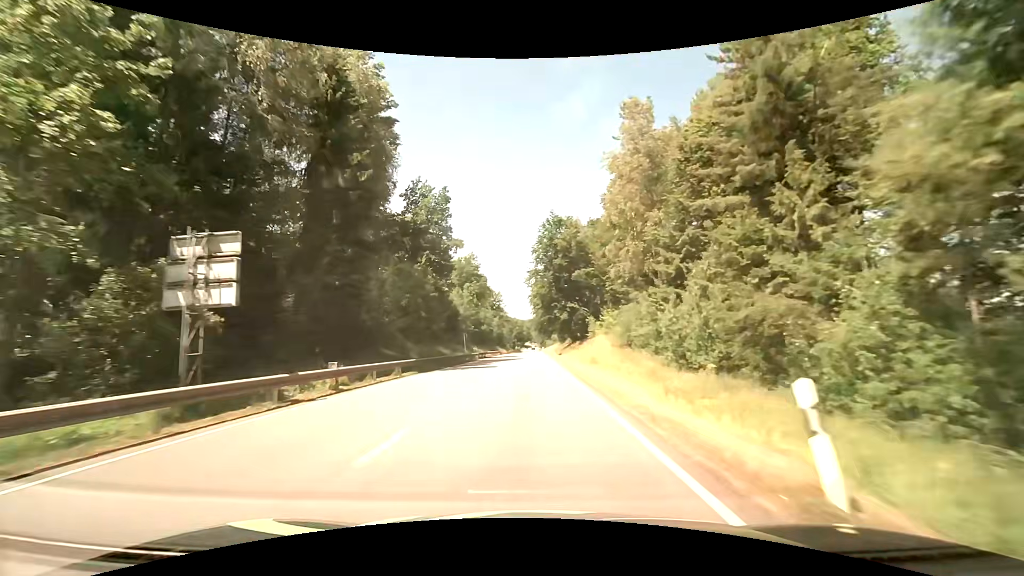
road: primary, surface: asphalt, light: Day
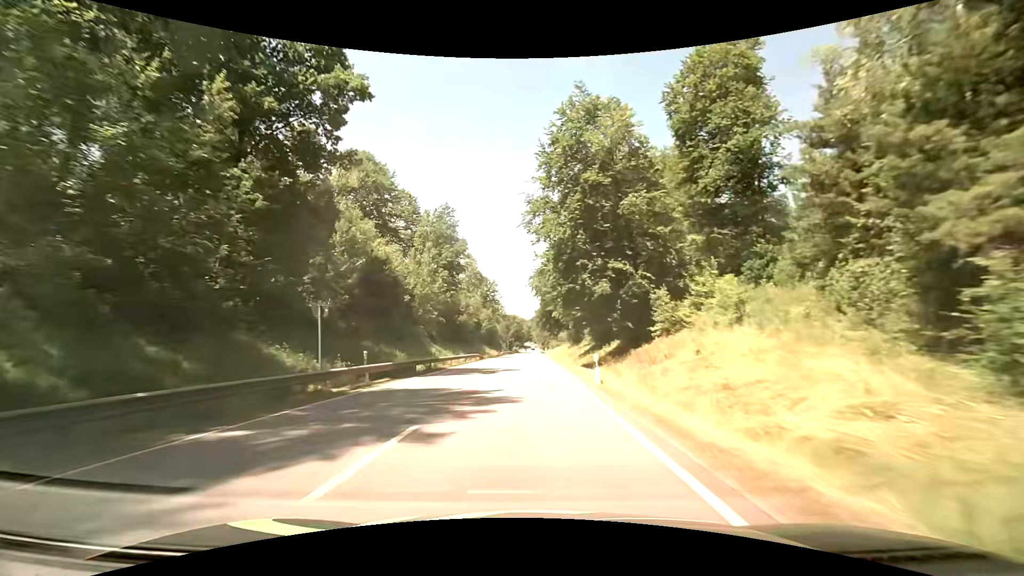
(+0.1, +37.1) m; +1°
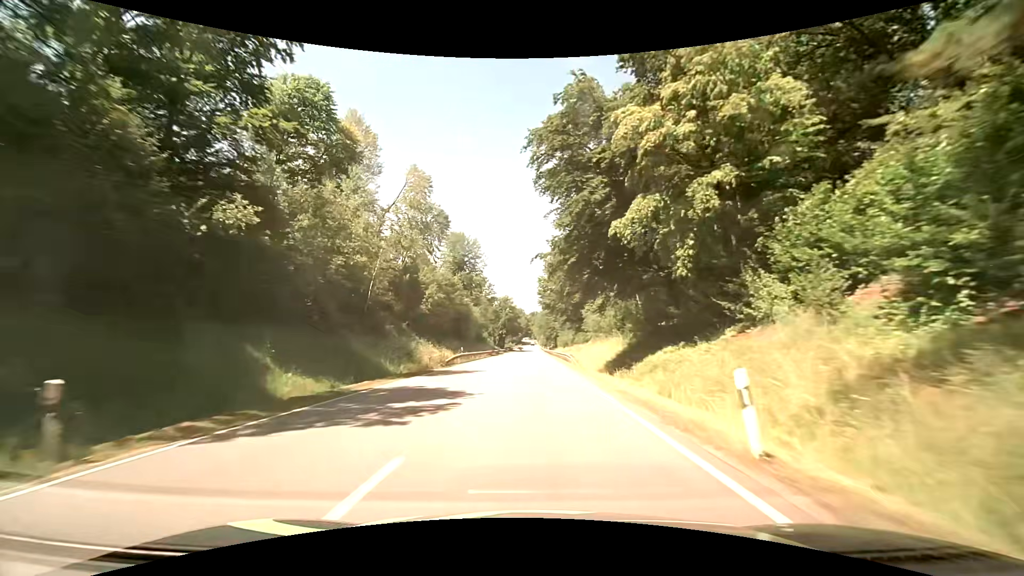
(-0.7, +62.8) m; 0°
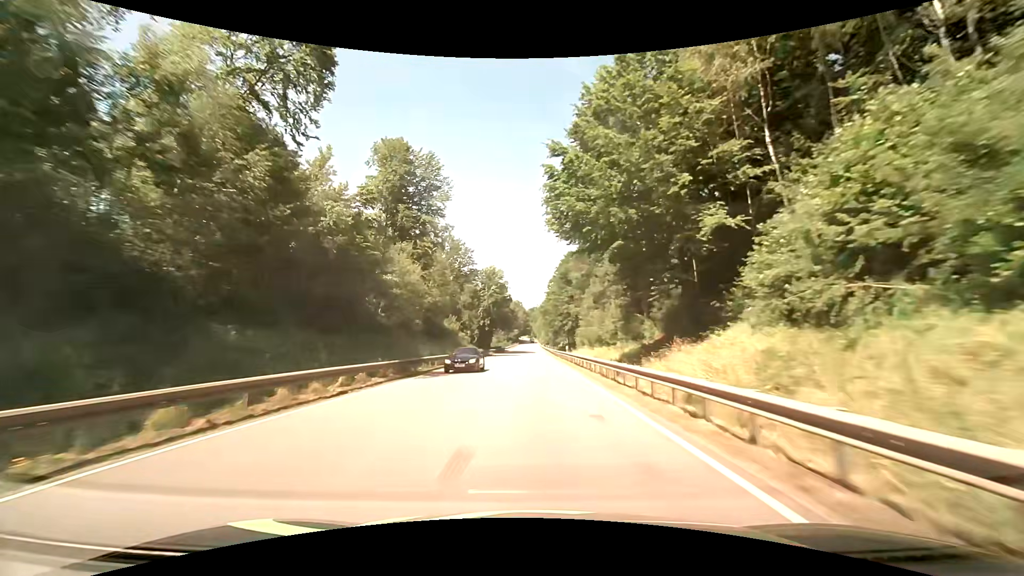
(0.0, +51.3) m; 0°
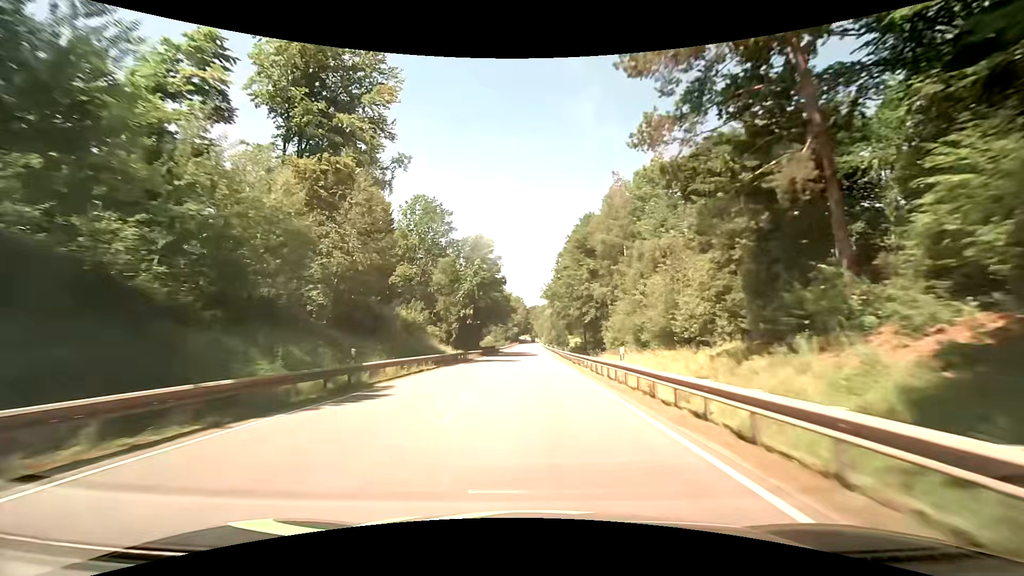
(-0.1, +26.1) m; 0°
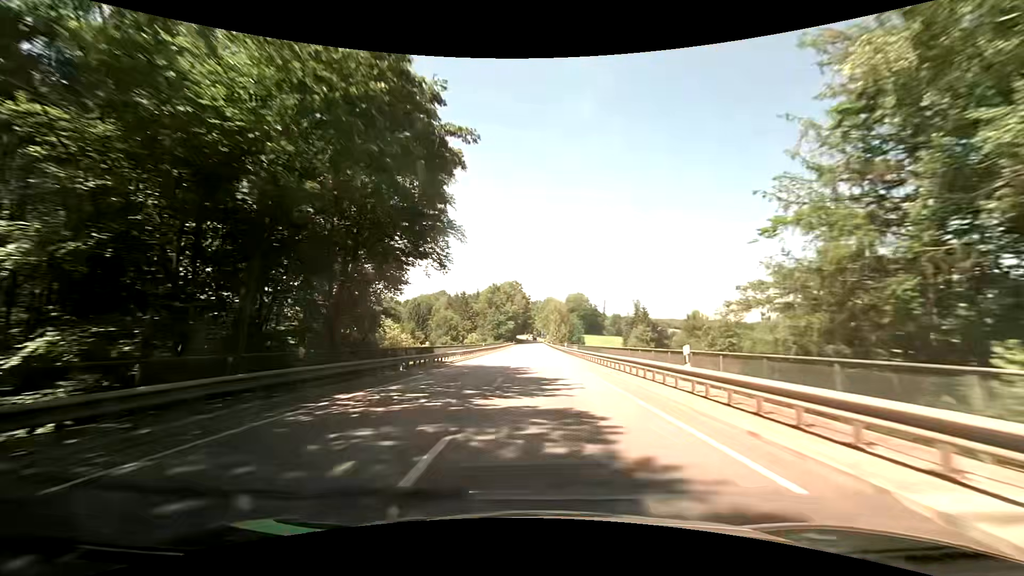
(-0.3, +65.3) m; 0°
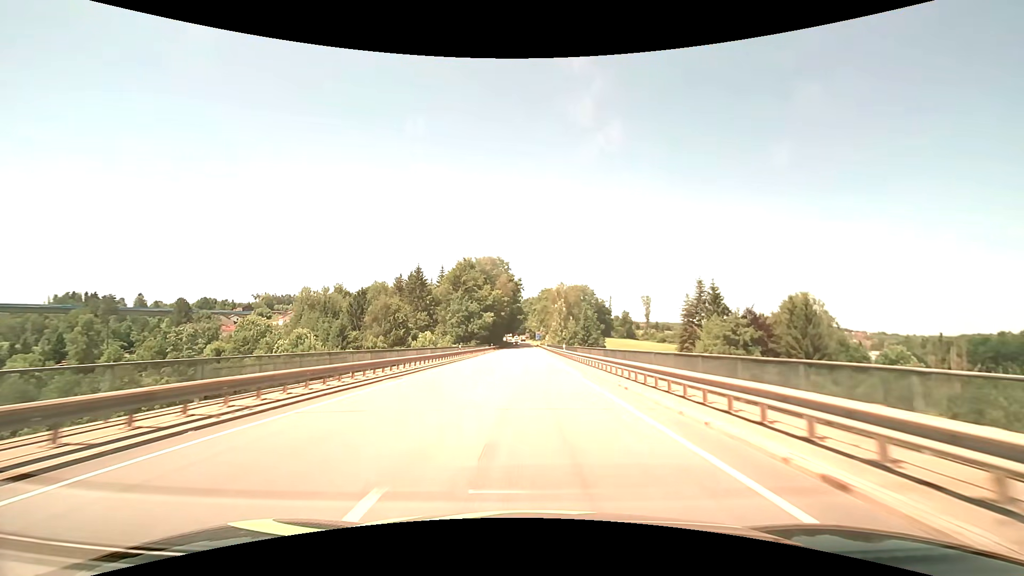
(+0.5, +62.2) m; +1°
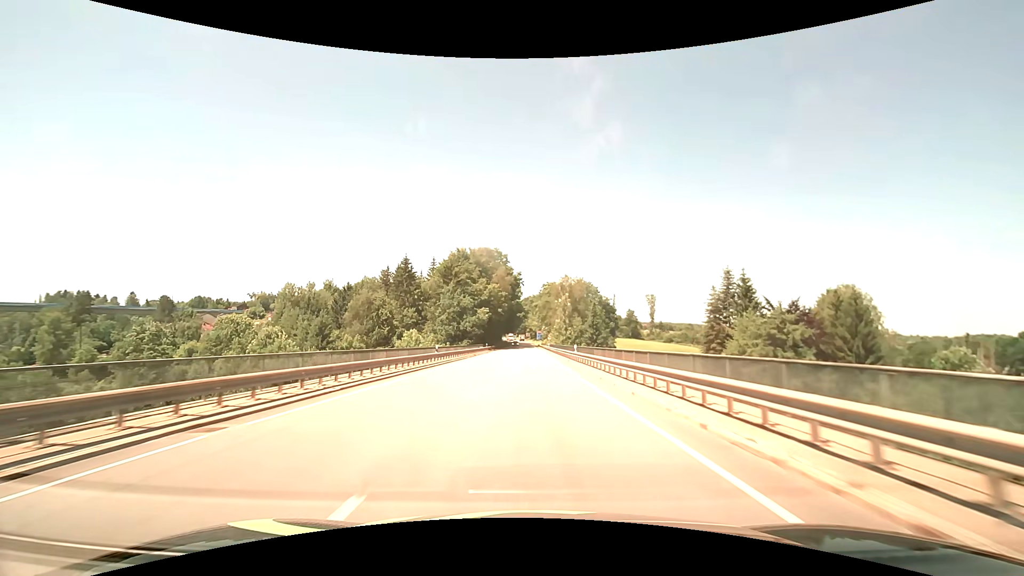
(0.0, +12.1) m; 0°
(0, +10) (0, +20) (0, +30) (0, +40) (0, +50) (0, +60) (0, +70) (0, +80) (0, +90) (0, +100) m
